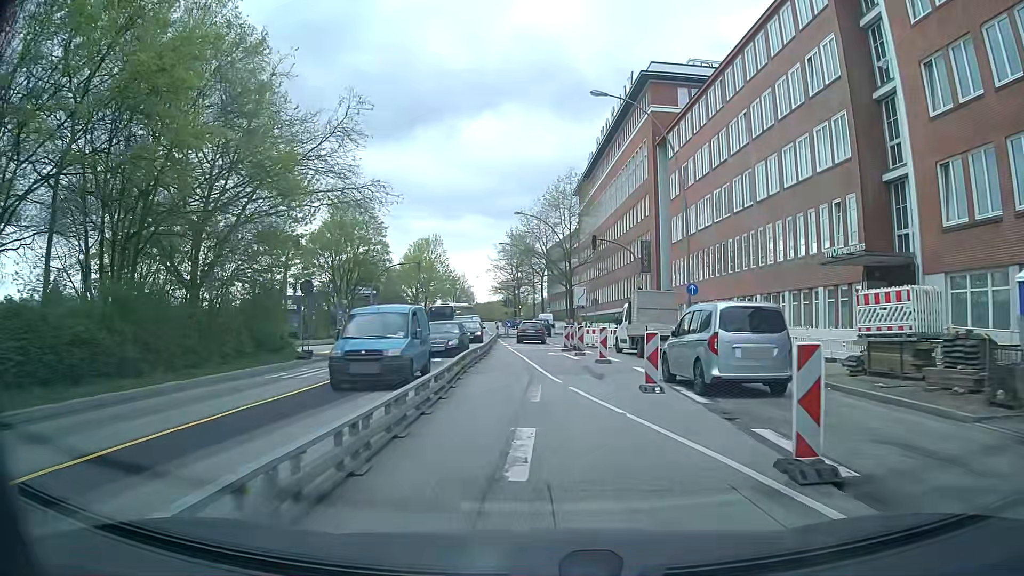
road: secondary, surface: asphalt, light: Day
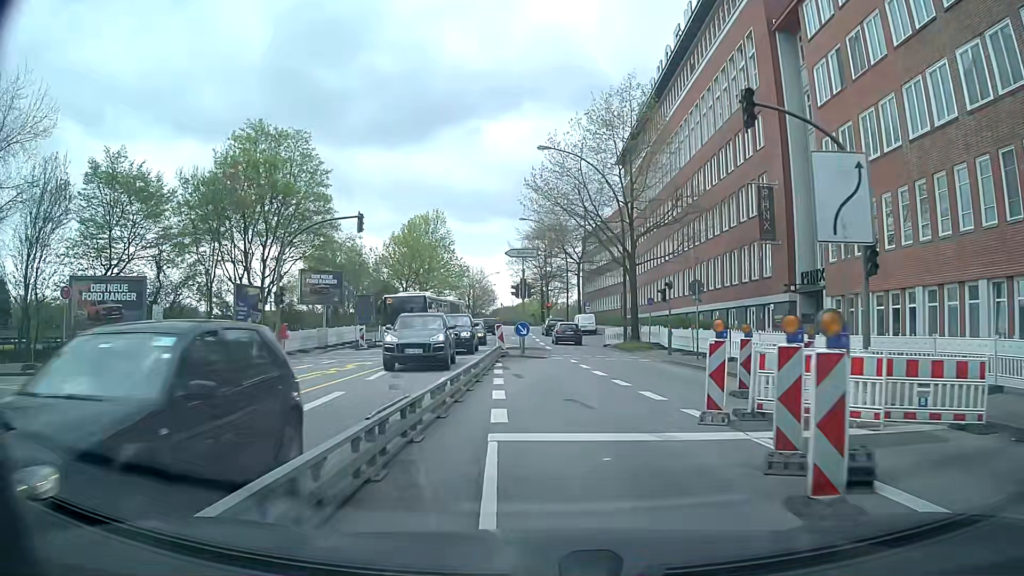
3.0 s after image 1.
(-0.7, +26.3) m; -2°
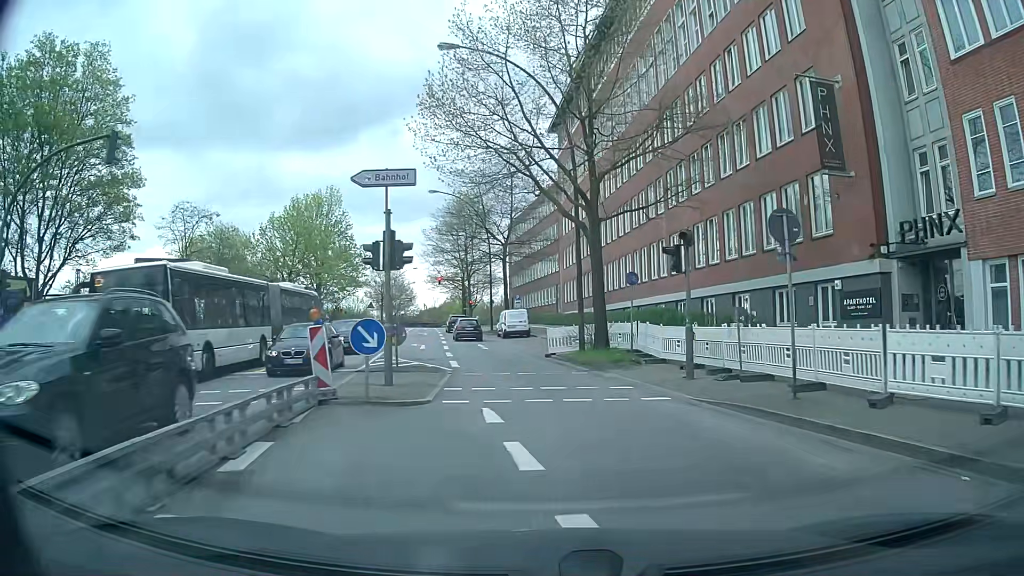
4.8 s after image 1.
(+0.5, +15.4) m; +5°
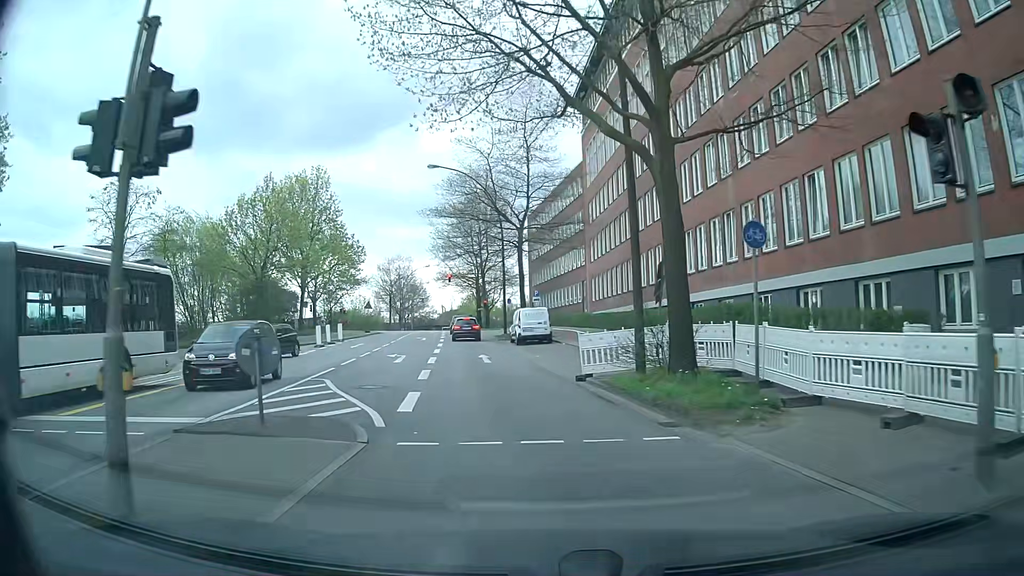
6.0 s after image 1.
(0.0, +10.1) m; -1°
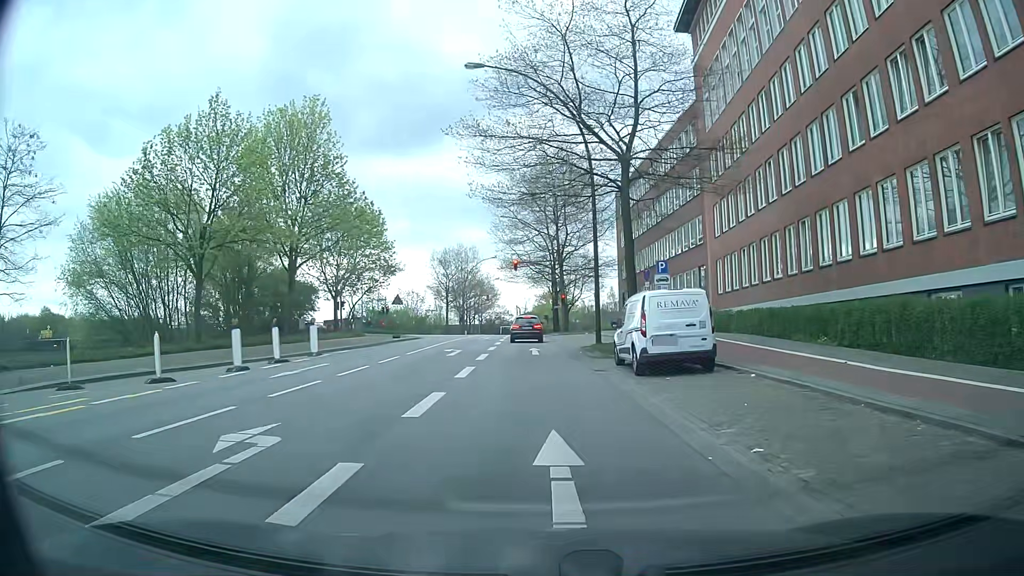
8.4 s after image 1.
(-1.4, +19.2) m; -7°
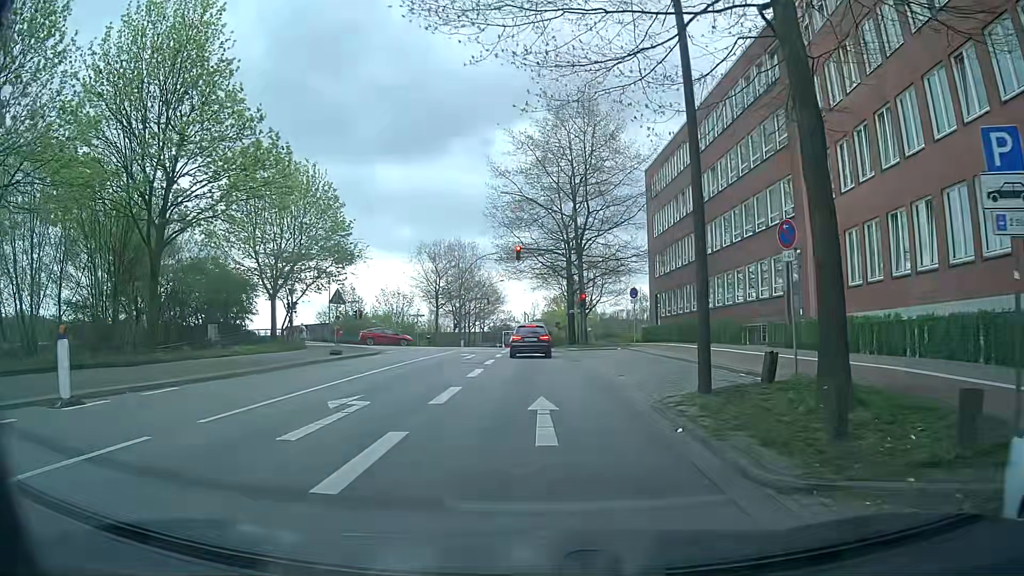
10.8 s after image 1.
(-0.1, +15.8) m; -2°
